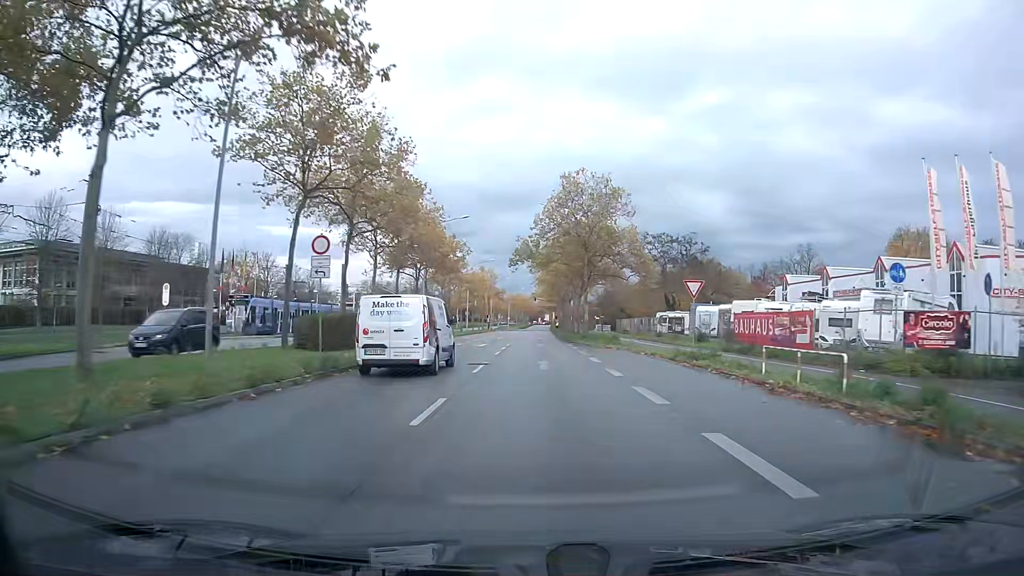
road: primary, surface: asphalt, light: Day
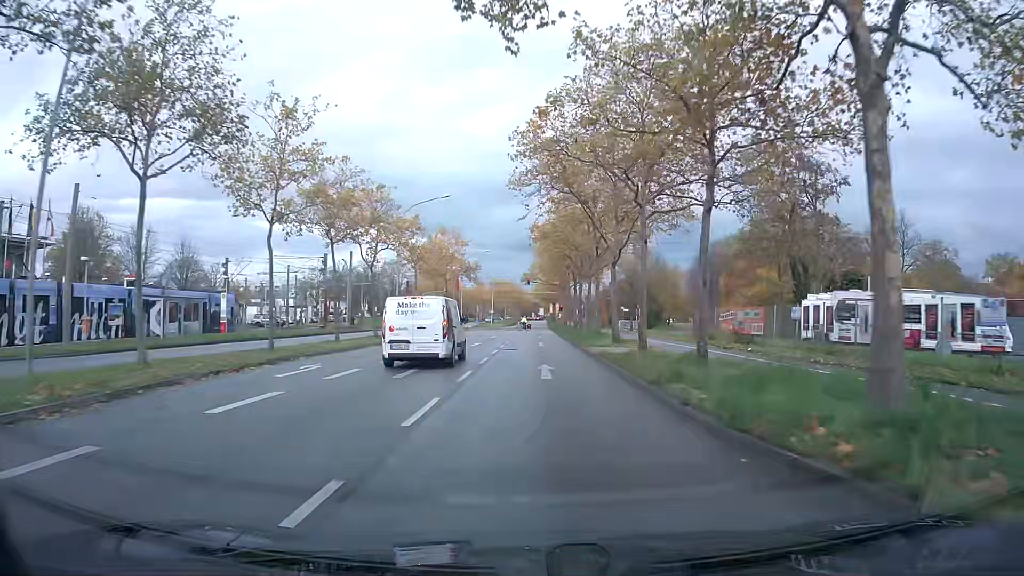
(+0.1, +42.9) m; 0°
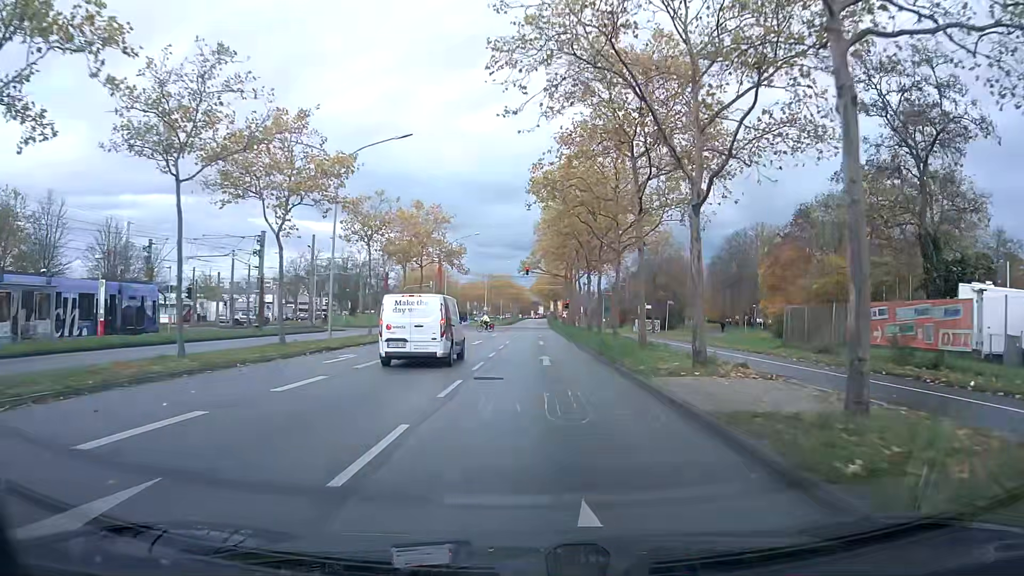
(0.0, +15.0) m; 0°
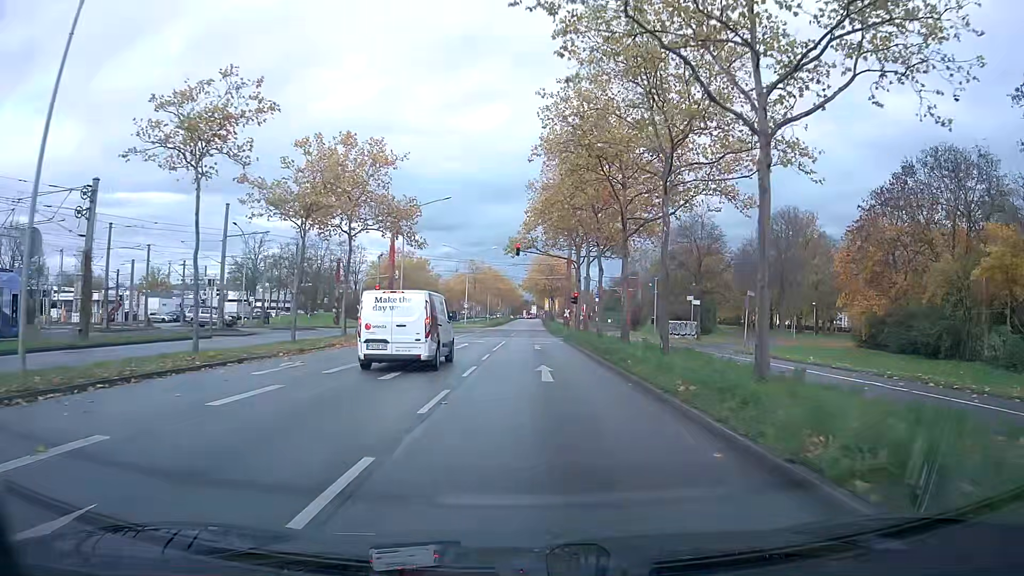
(+0.1, +20.0) m; +1°
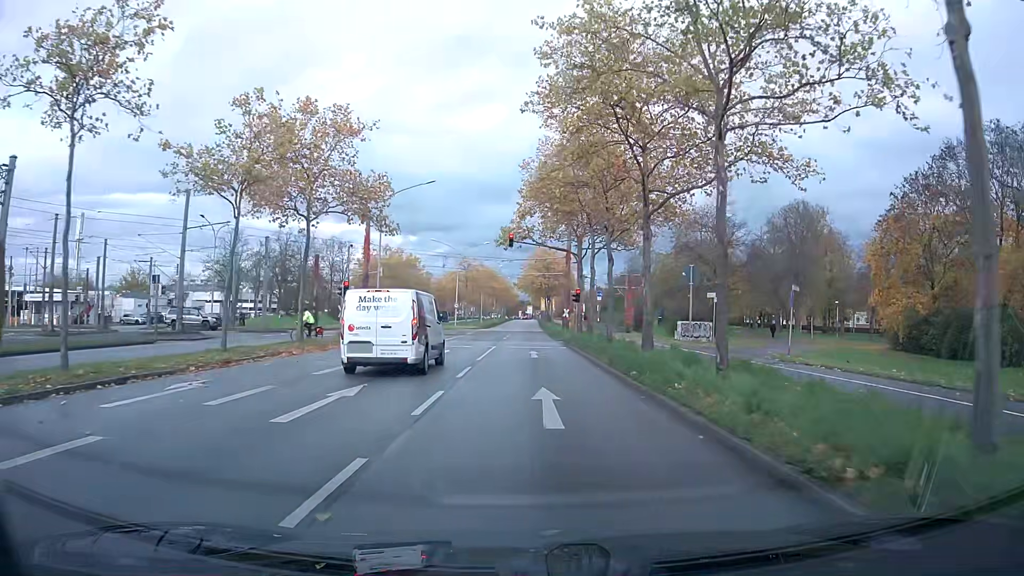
(0.0, +5.9) m; 0°
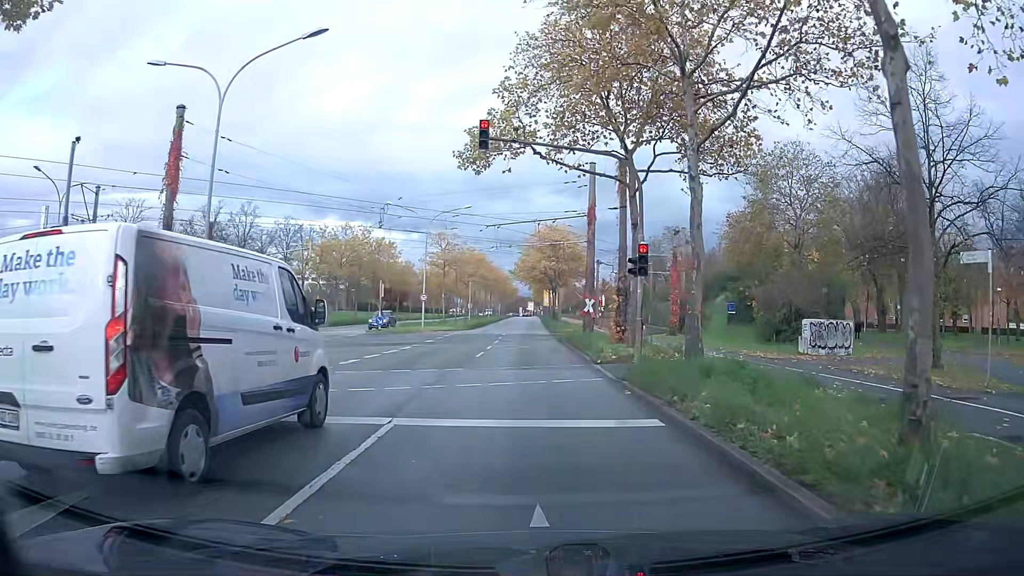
(0.0, +22.6) m; 0°
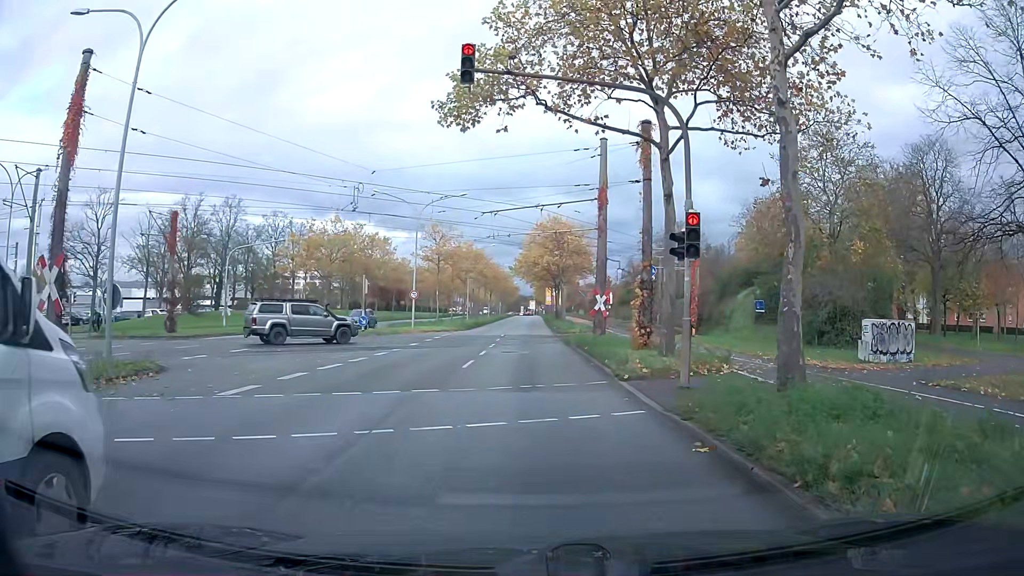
(0.0, +4.8) m; 0°
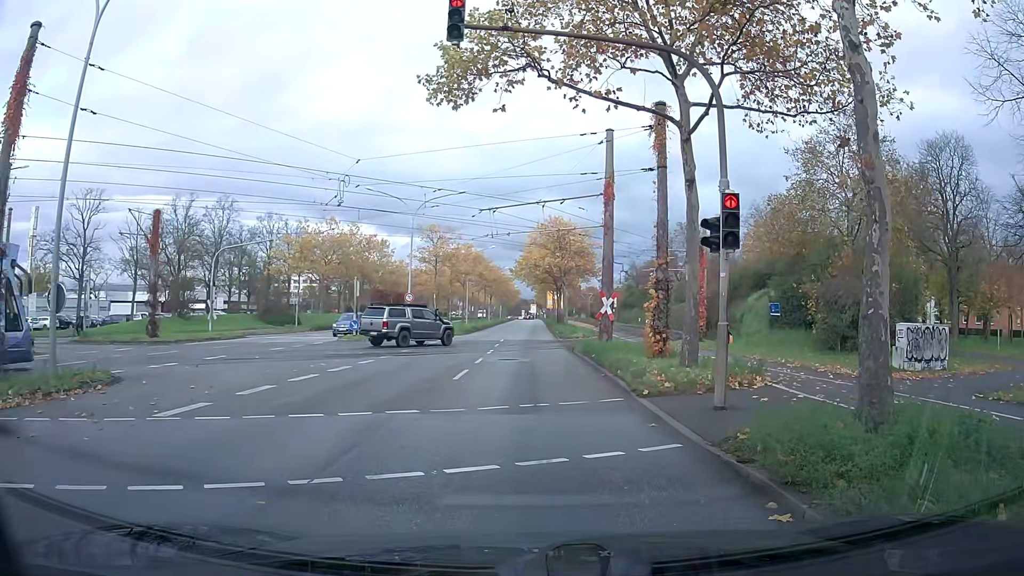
(0.0, +2.0) m; -1°
(0, +10) (0, +20) (0, +30) (+1, +40) (+1, +50) (+1, +60) (+1, +70) (+1, +80) (+1, +90) (+2, +100) m
